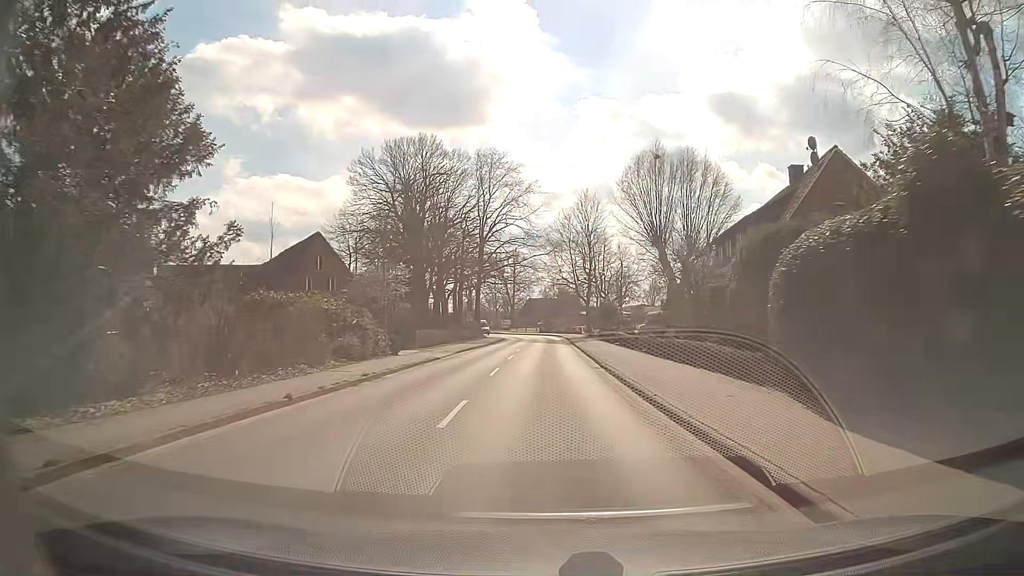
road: secondary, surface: asphalt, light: Day
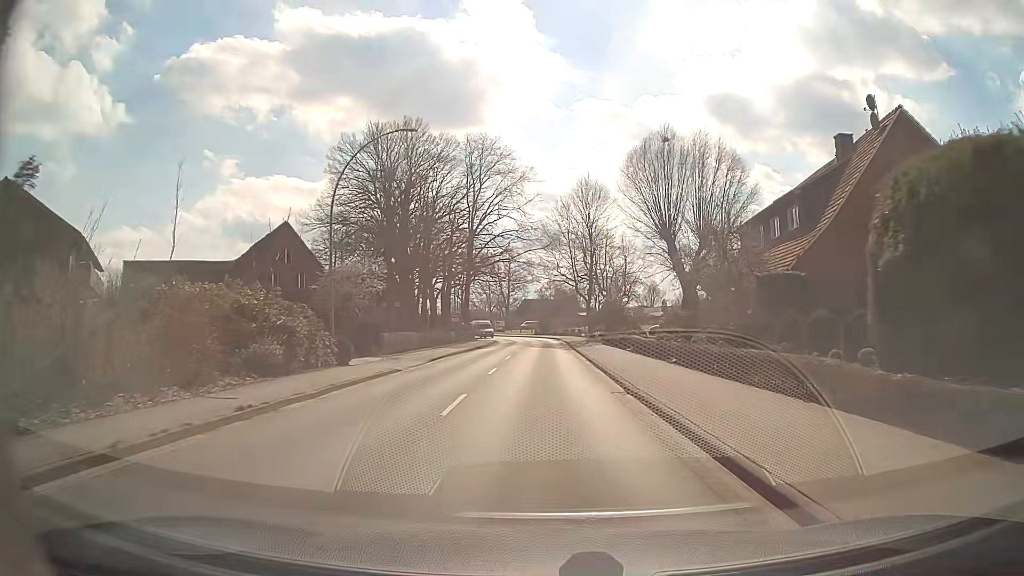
(+0.1, +7.8) m; +1°
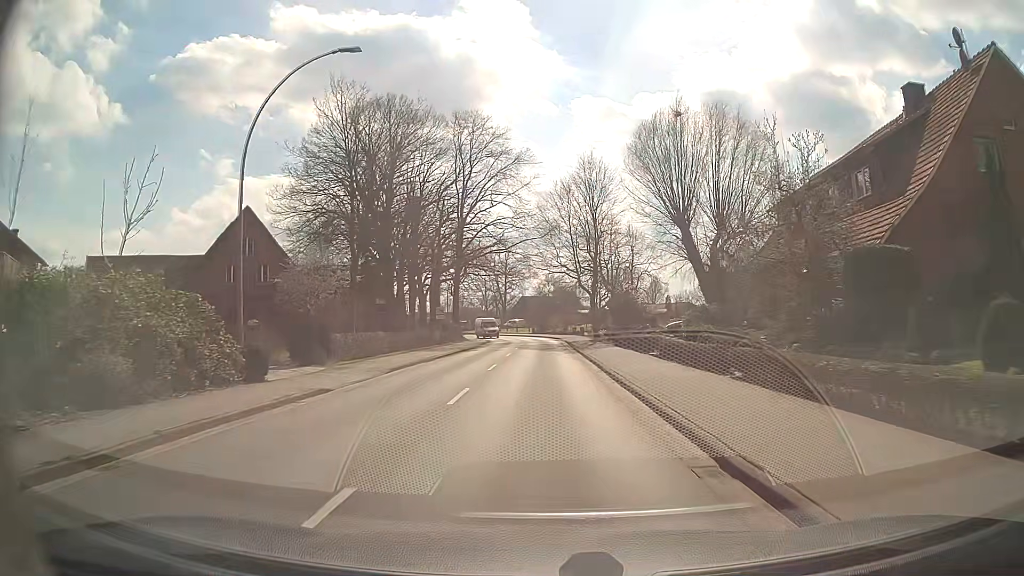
(0.0, +7.8) m; 0°
